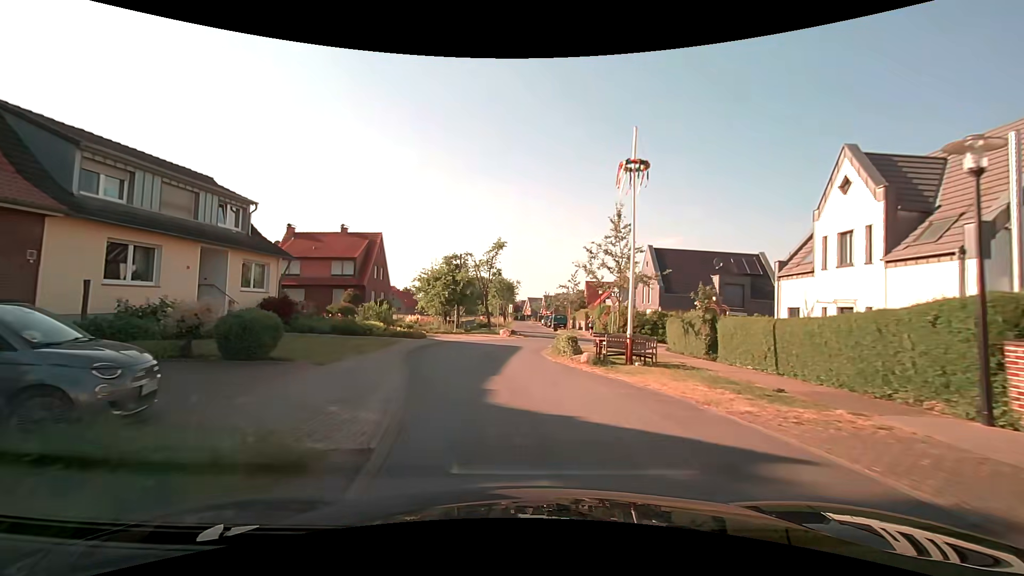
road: residential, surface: asphalt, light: Day
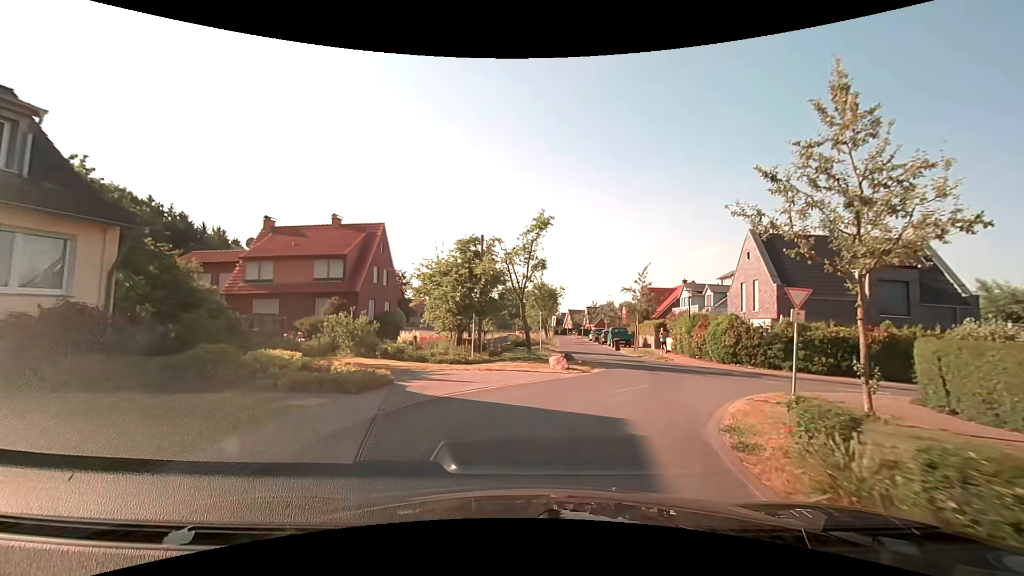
(-0.8, +13.4) m; -4°
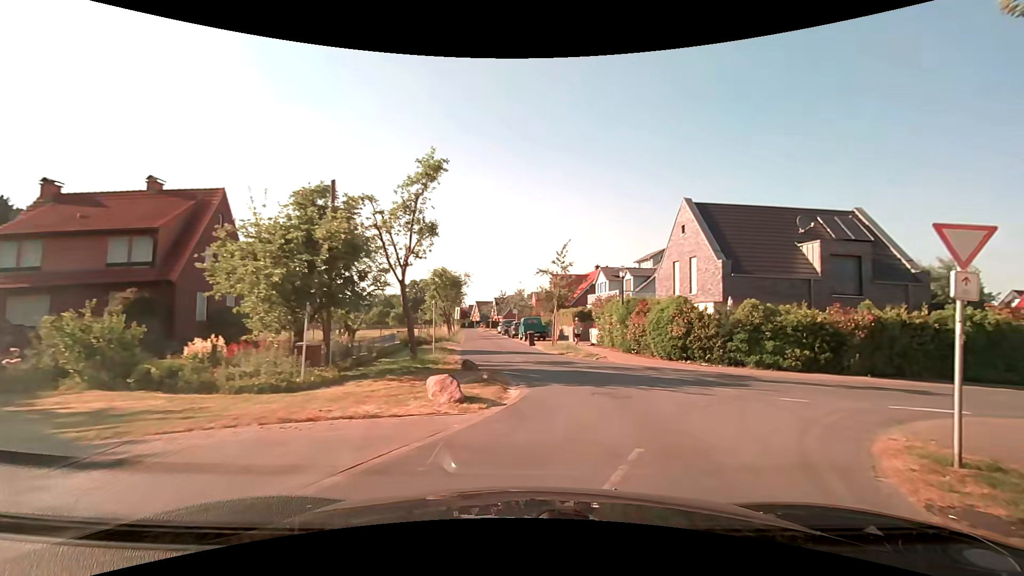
(+0.5, +7.7) m; +10°
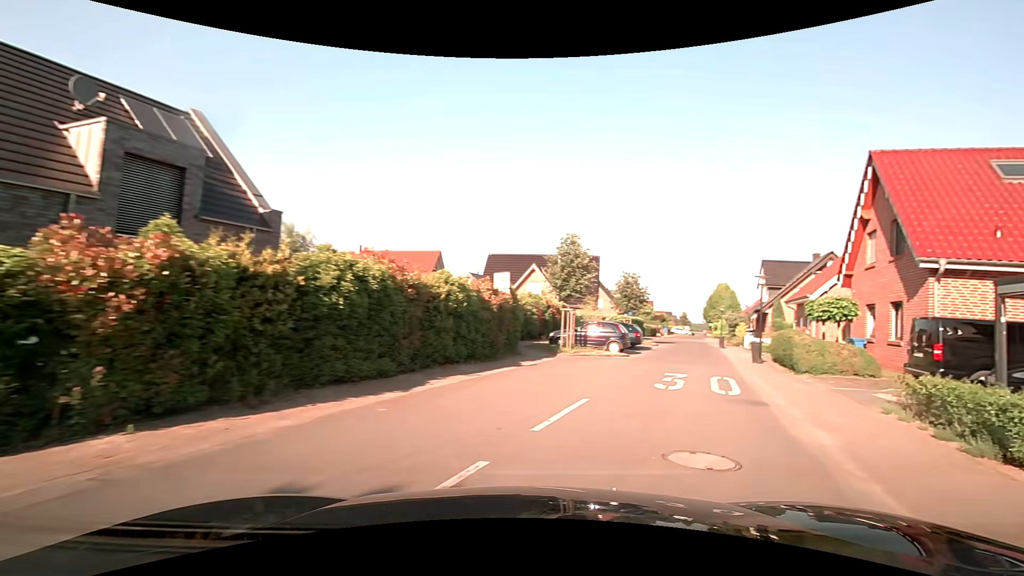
(+6.9, +13.2) m; +66°
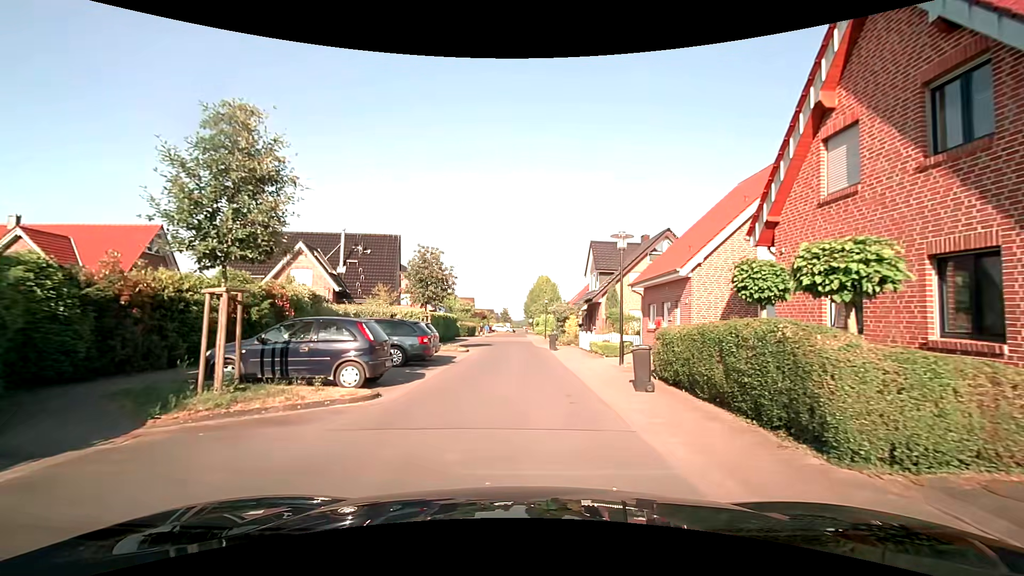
(+3.5, +12.7) m; +20°
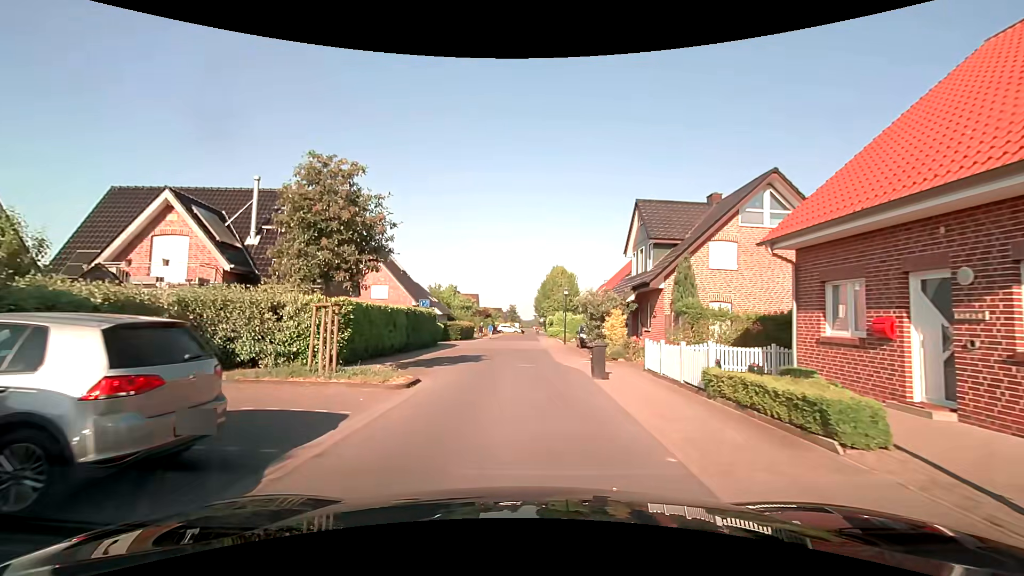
(0.0, +14.3) m; -1°
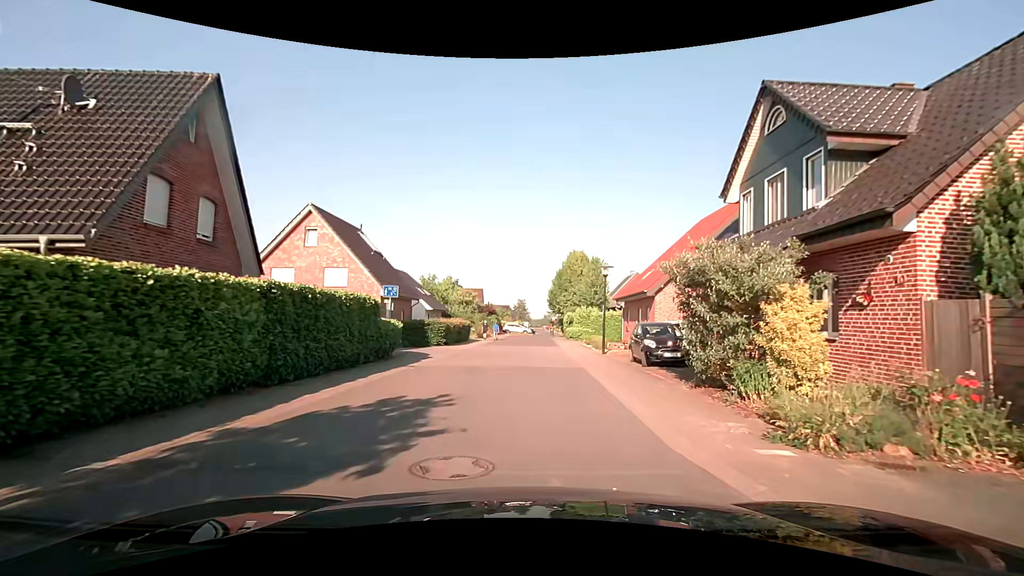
(-0.3, +13.8) m; -1°
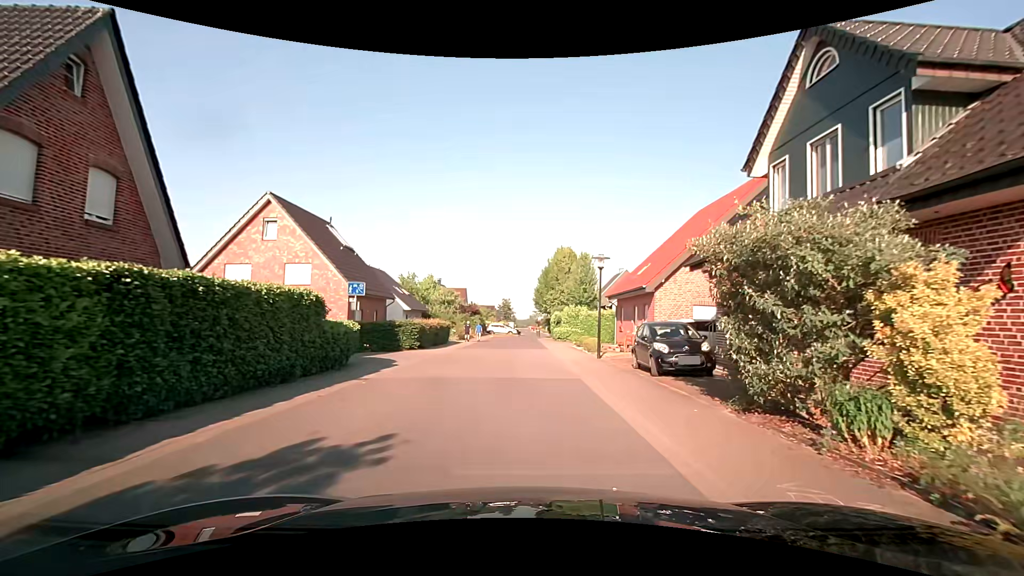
(0.0, +3.2) m; +1°
